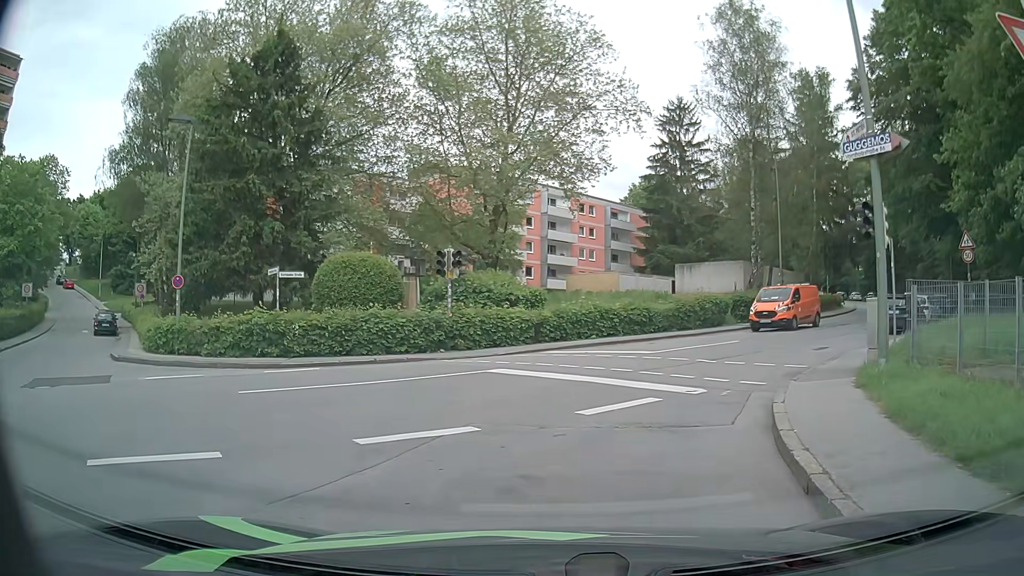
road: residential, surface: asphalt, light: Day
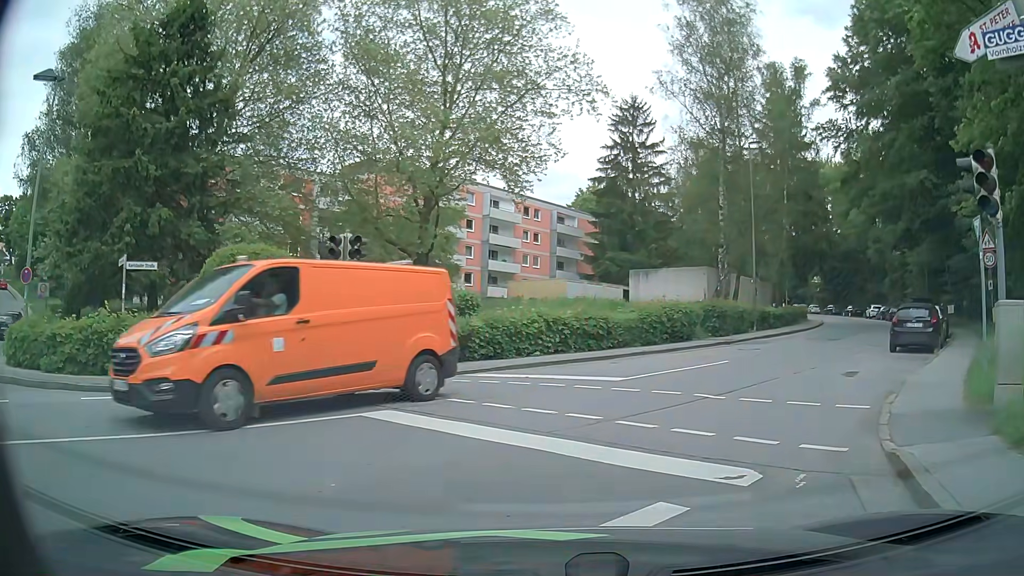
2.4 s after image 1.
(+0.1, +5.5) m; +4°
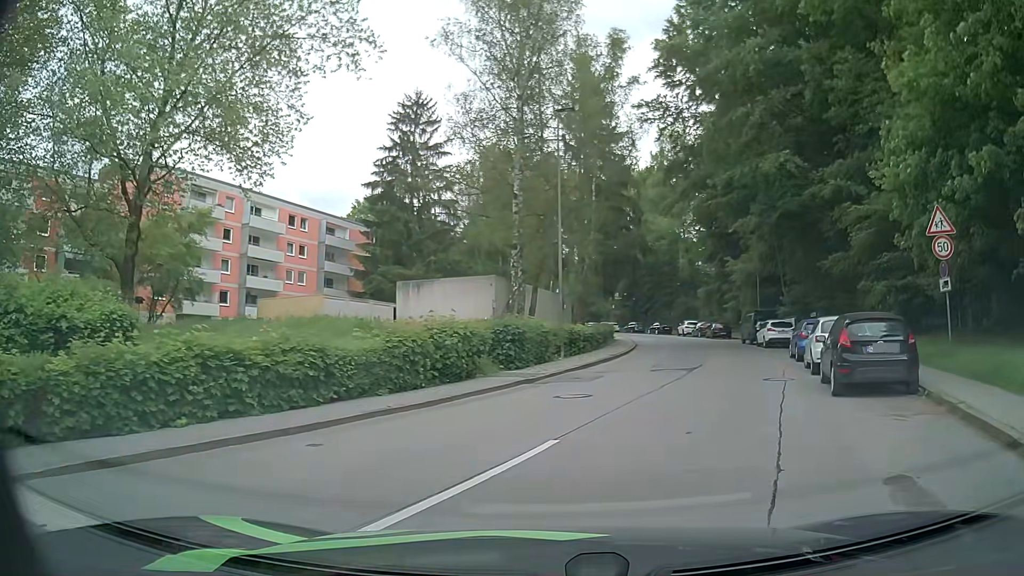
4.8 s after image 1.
(+1.5, +9.5) m; +18°
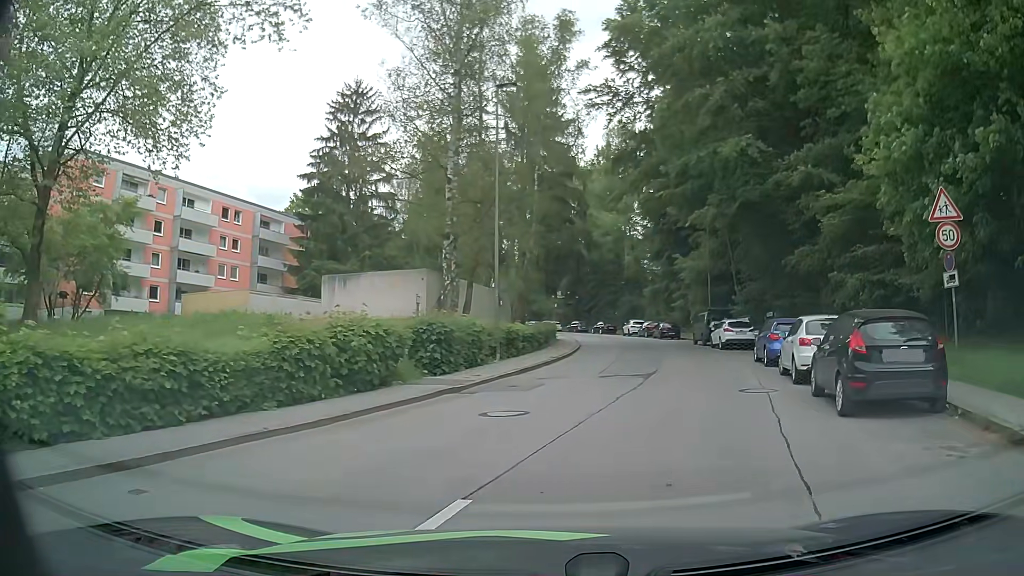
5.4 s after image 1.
(+0.2, +2.9) m; +6°
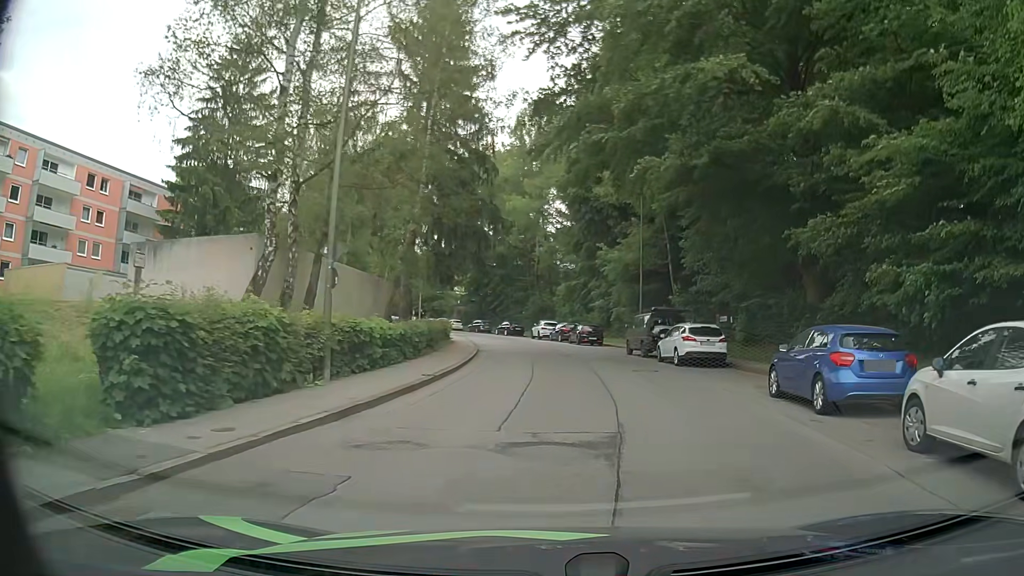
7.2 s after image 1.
(+0.5, +10.2) m; +7°
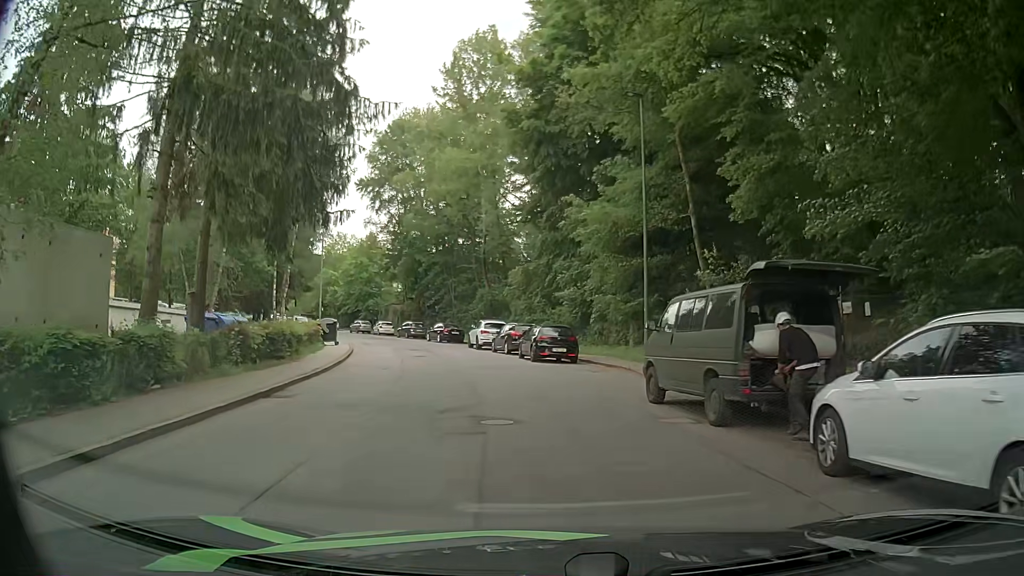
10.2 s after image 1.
(+1.5, +20.3) m; +3°
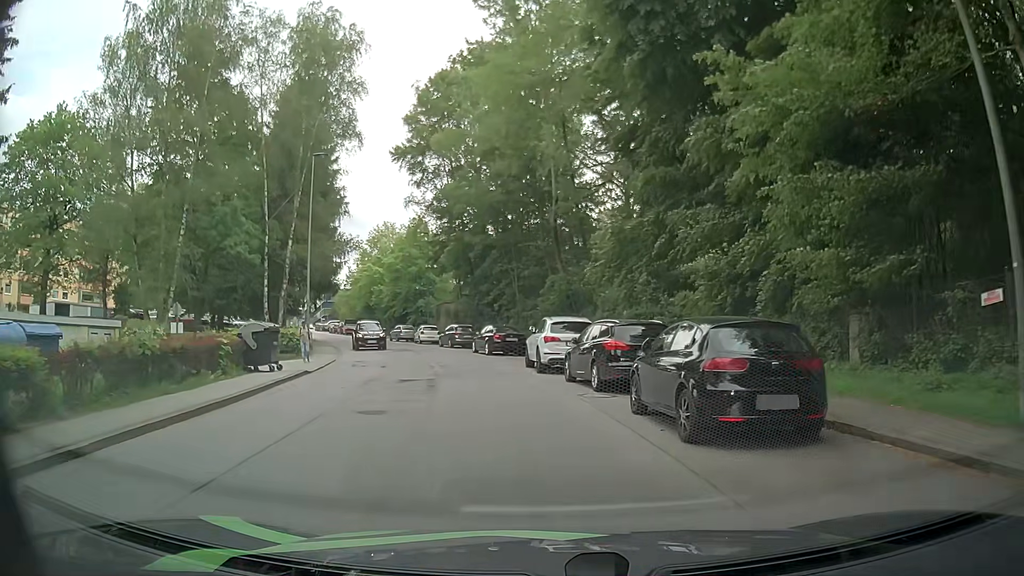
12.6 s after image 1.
(-0.8, +17.6) m; -6°
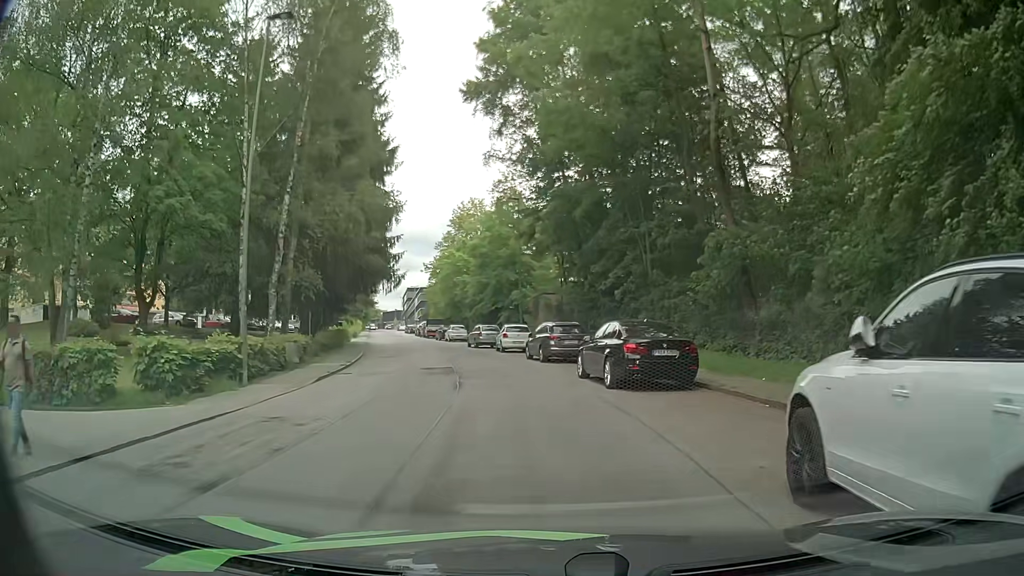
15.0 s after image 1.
(-1.6, +17.7) m; -9°
(0, +10) (-2, +20) (-4, +30) (-7, +39) (-9, +49) (-12, +59) (-15, +68) (-17, +78) (-20, +87) (-23, +97) m
